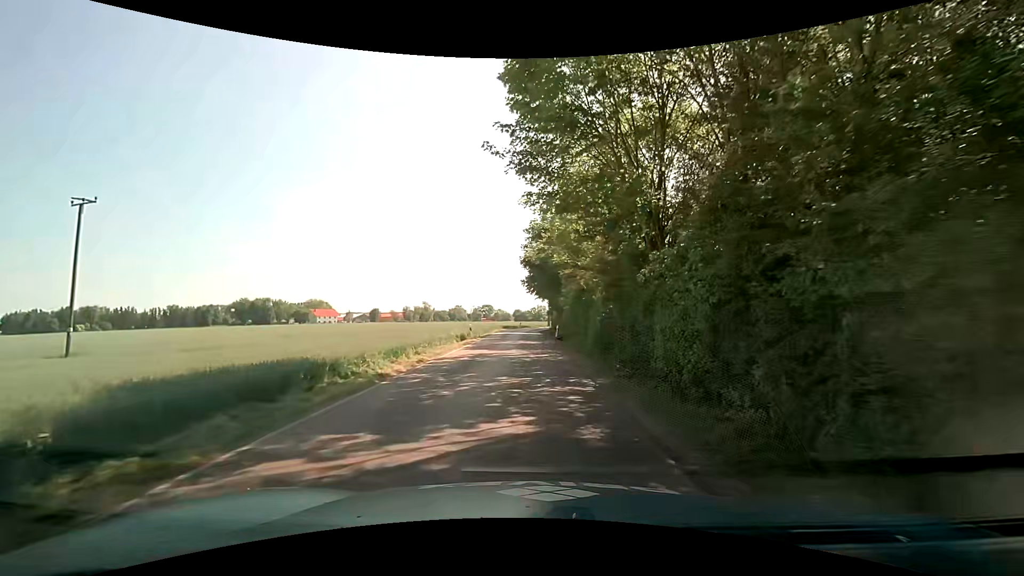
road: unclassified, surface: asphalt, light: Day
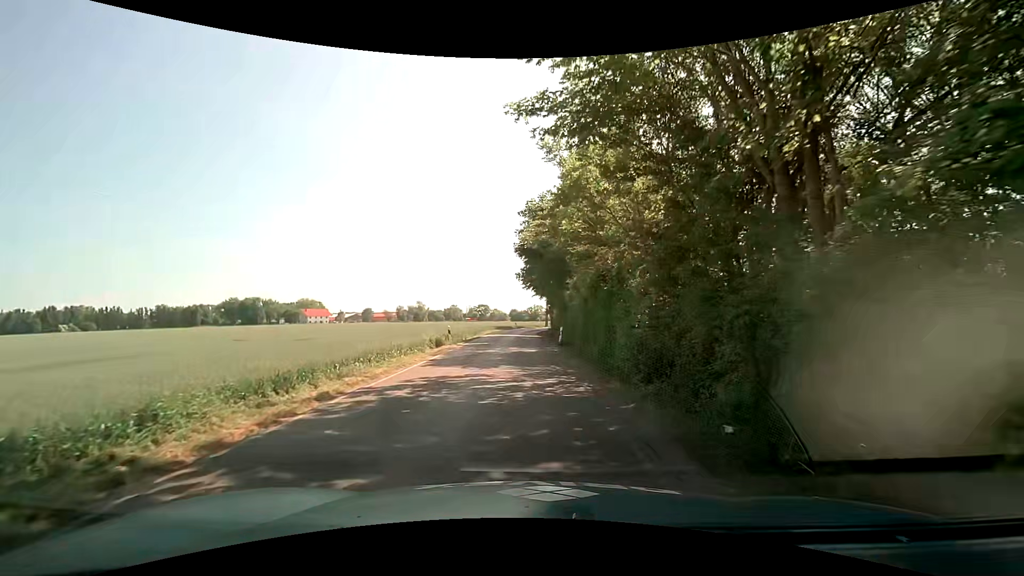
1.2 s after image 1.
(+0.1, +8.0) m; 0°
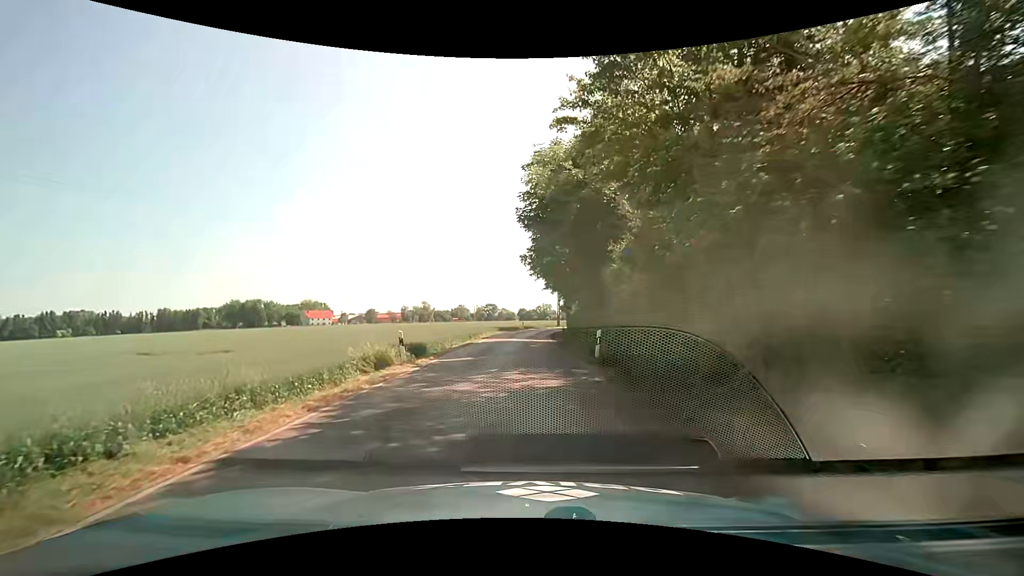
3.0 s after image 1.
(0.0, +12.0) m; -1°
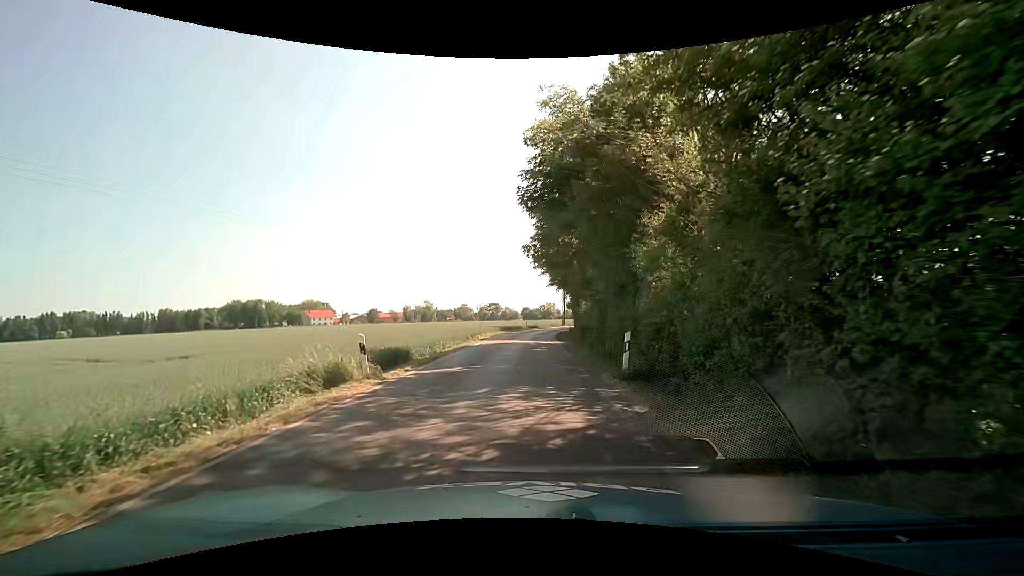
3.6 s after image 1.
(0.0, +4.0) m; -2°
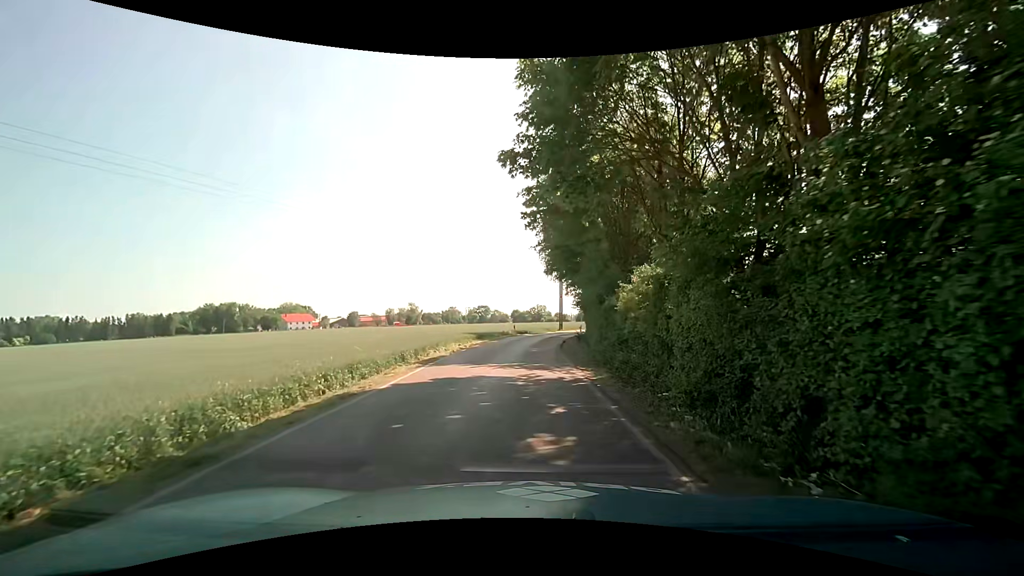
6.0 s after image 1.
(+0.6, +16.4) m; +2°
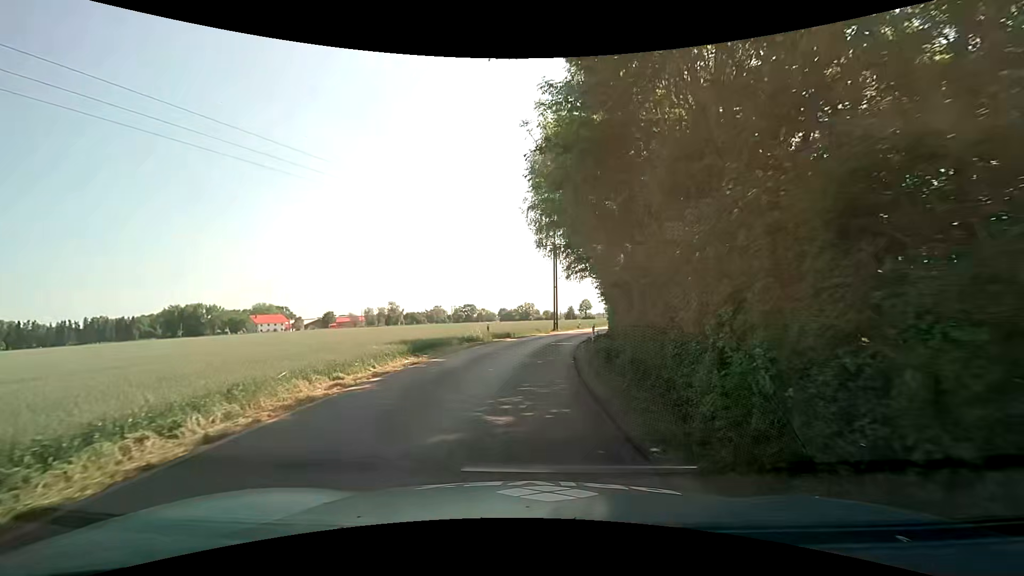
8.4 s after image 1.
(+0.5, +17.1) m; +2°
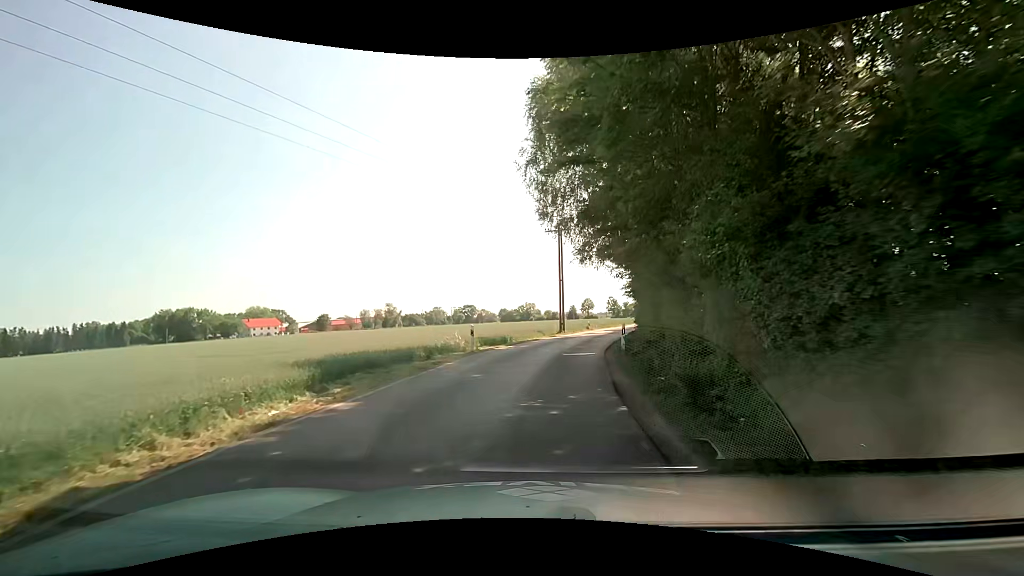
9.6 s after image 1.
(0.0, +8.8) m; 0°
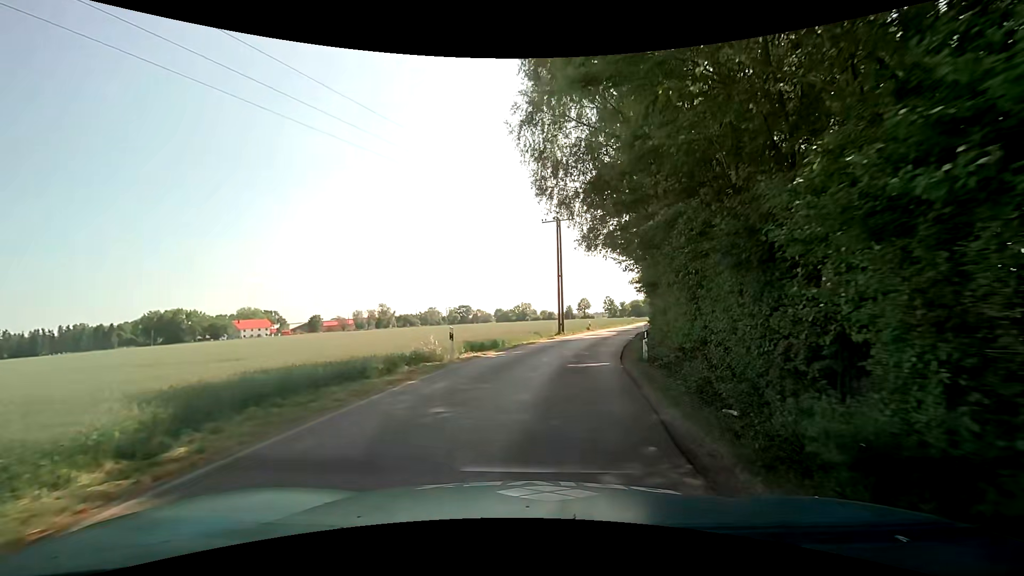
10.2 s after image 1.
(0.0, +4.5) m; 0°
(0, +10) (+1, +20) (+3, +30) (+6, +39) (+9, +49) (+12, +58) (+15, +68) (+18, +78) (+21, +87) (+24, +96) m
